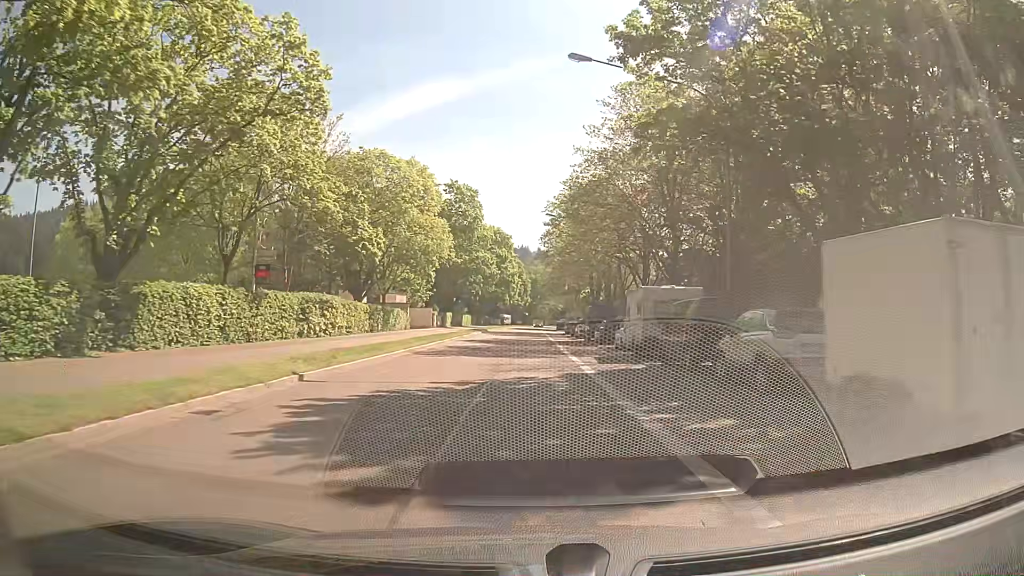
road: secondary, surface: asphalt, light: Day
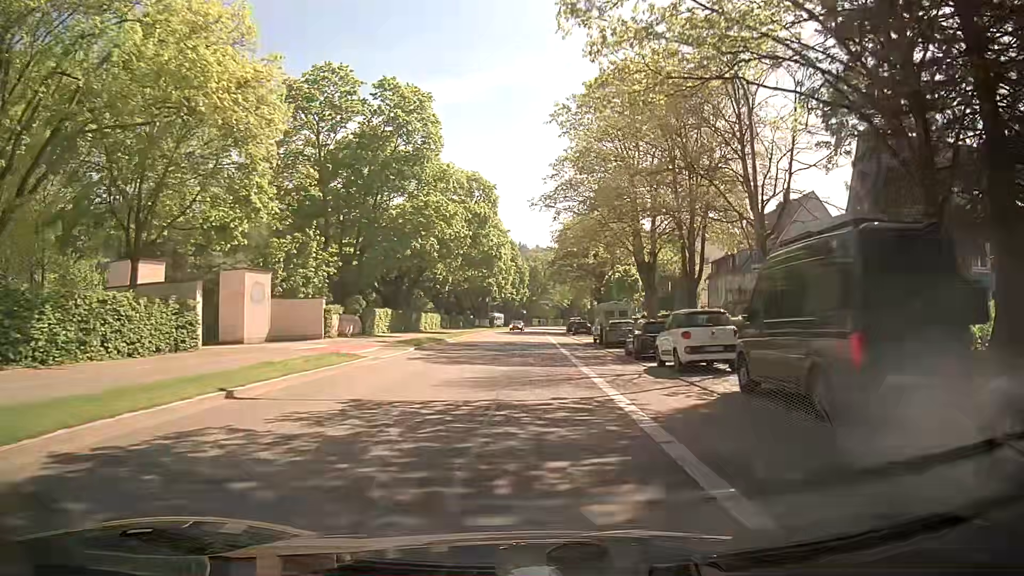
(+0.2, +38.7) m; 0°
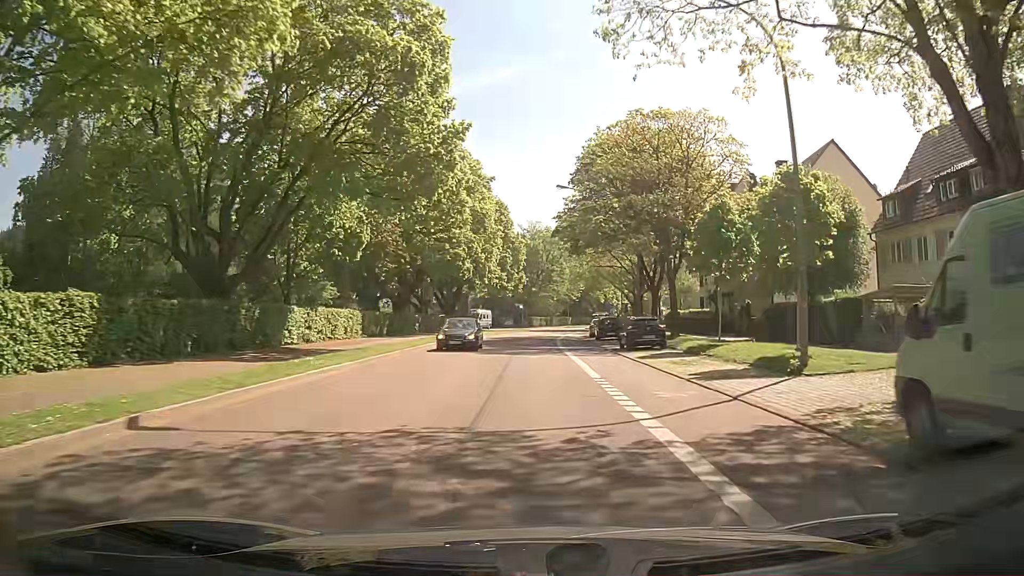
(-0.1, +36.9) m; 0°
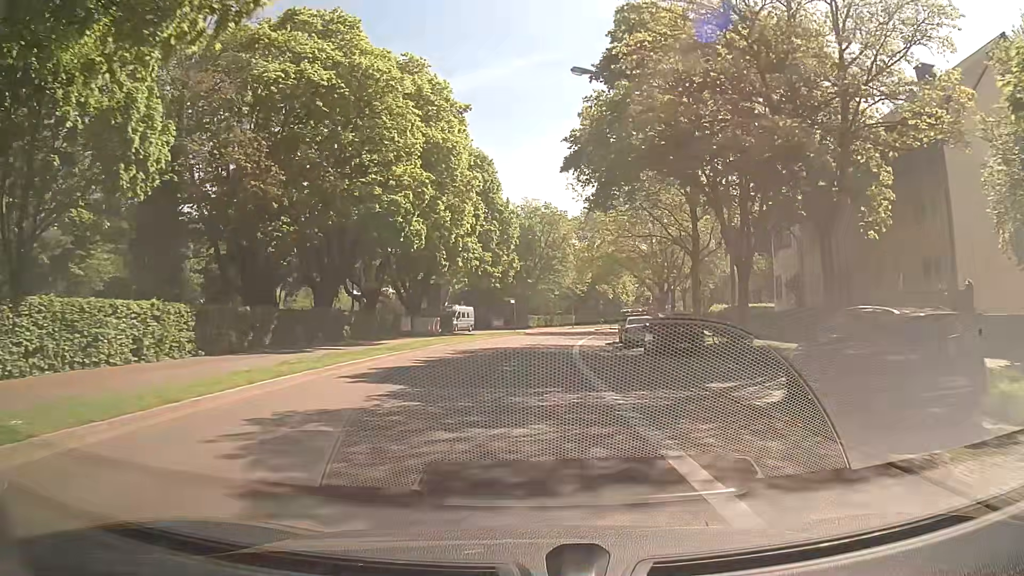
(+0.1, +21.8) m; +1°
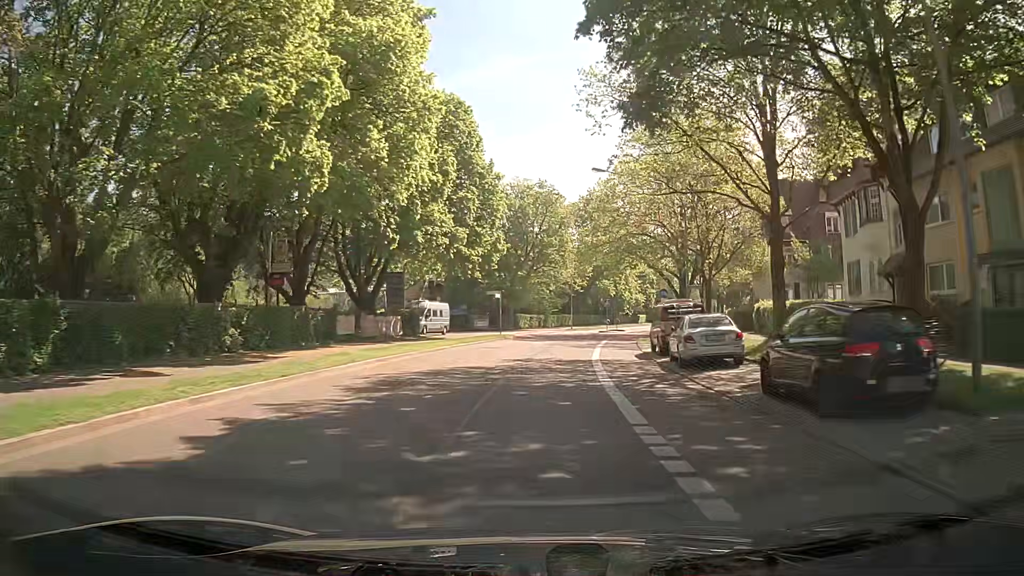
(0.0, +14.1) m; -1°
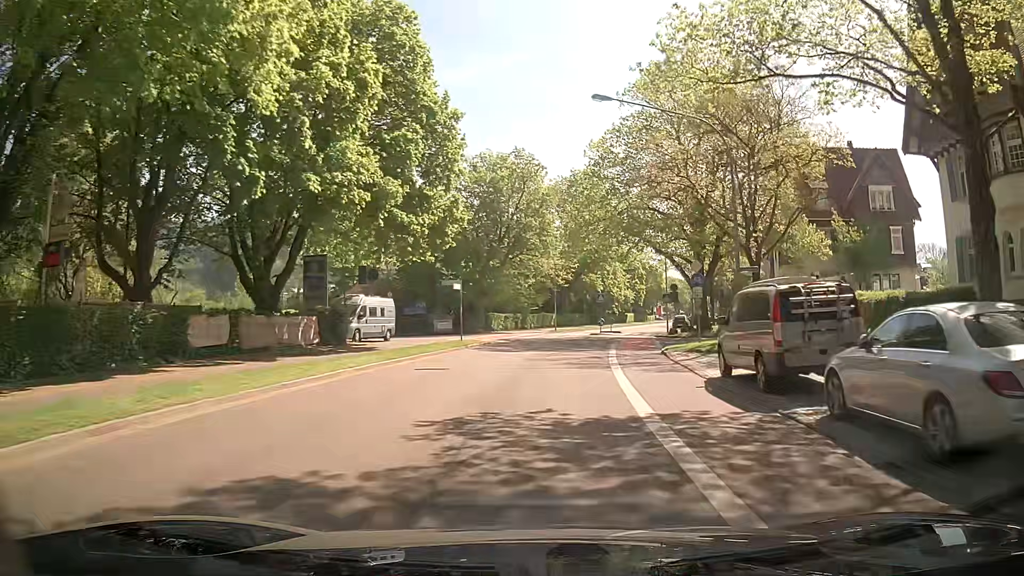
(+0.4, +13.5) m; +3°
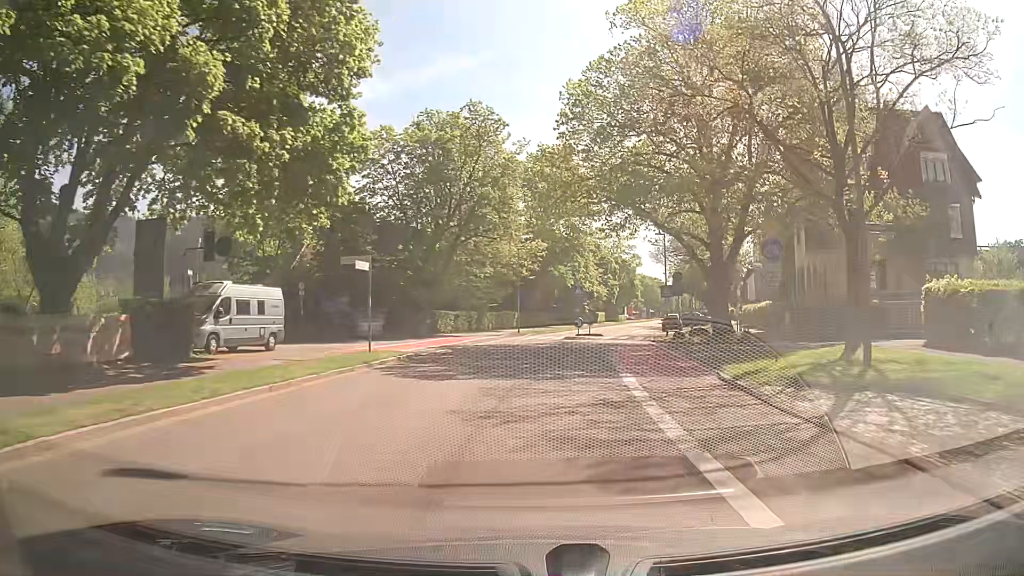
(+0.2, +12.9) m; +2°
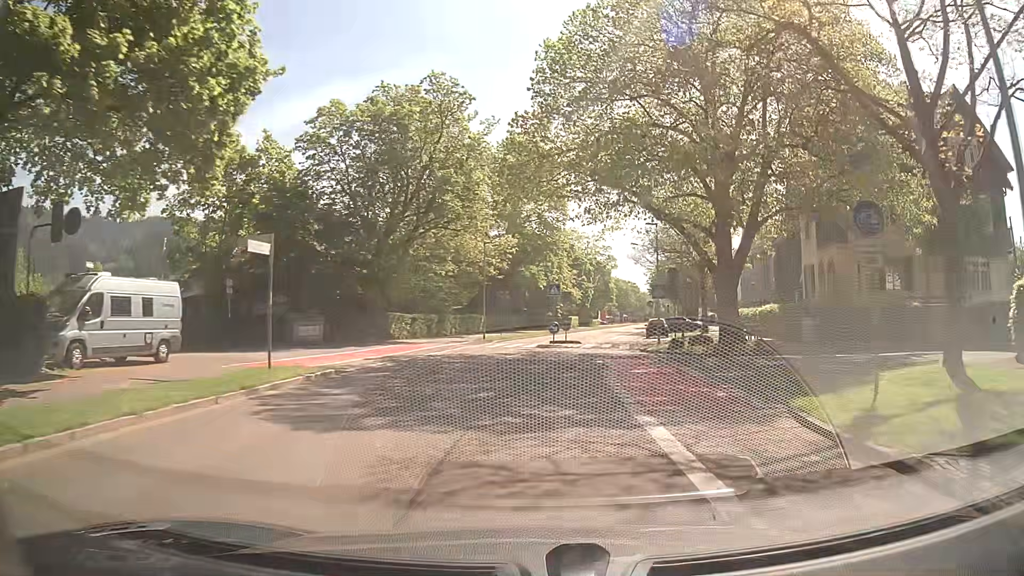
(+0.2, +6.3) m; +3°
(0, +10) (+2, +20) (+3, +30) (+5, +40) (+6, +50) (+8, +59) (+10, +69) (+12, +79) (+14, +89) (+16, +99) m
